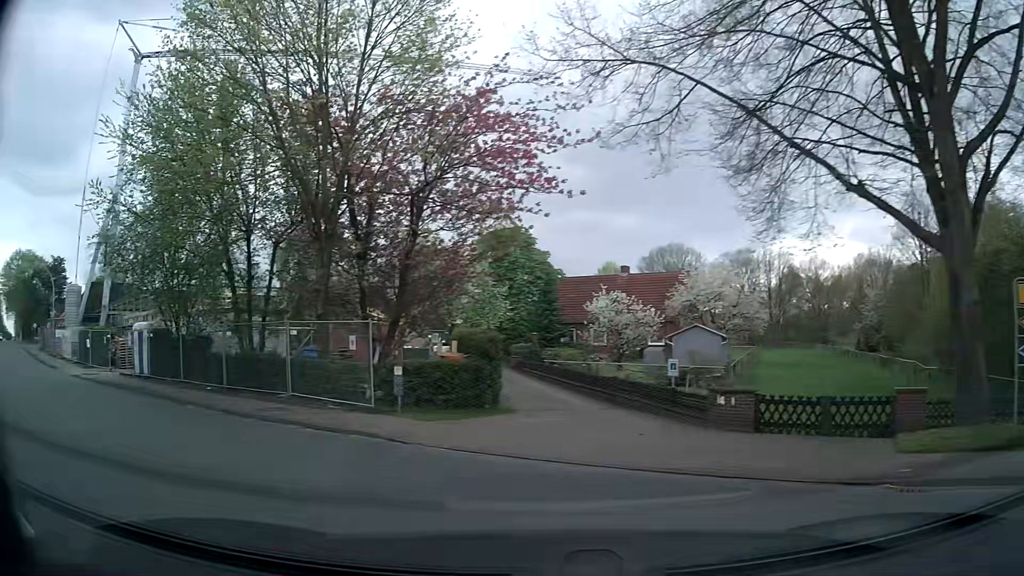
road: secondary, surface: asphalt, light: Day
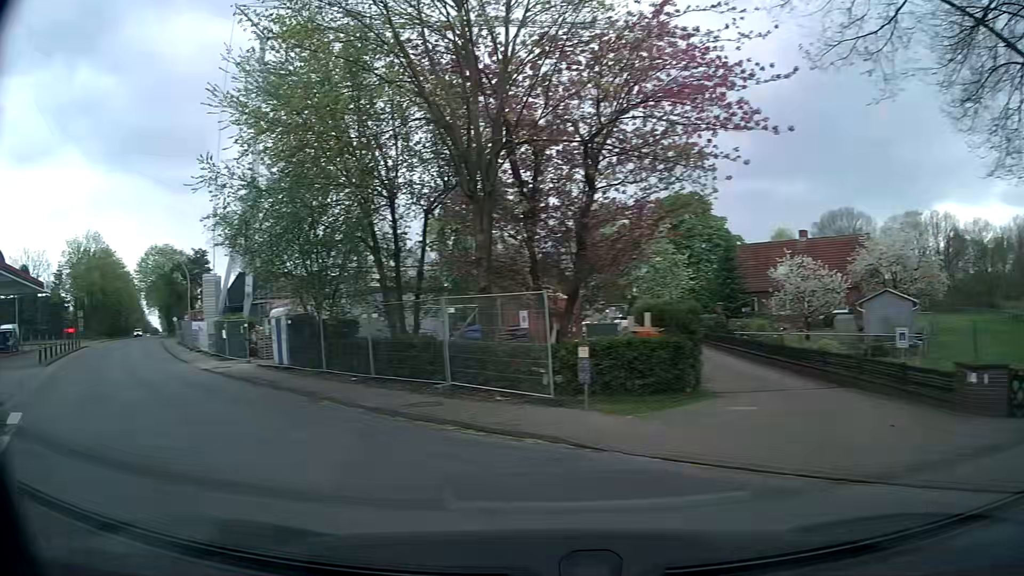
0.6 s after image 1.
(-0.4, +3.0) m; -14°
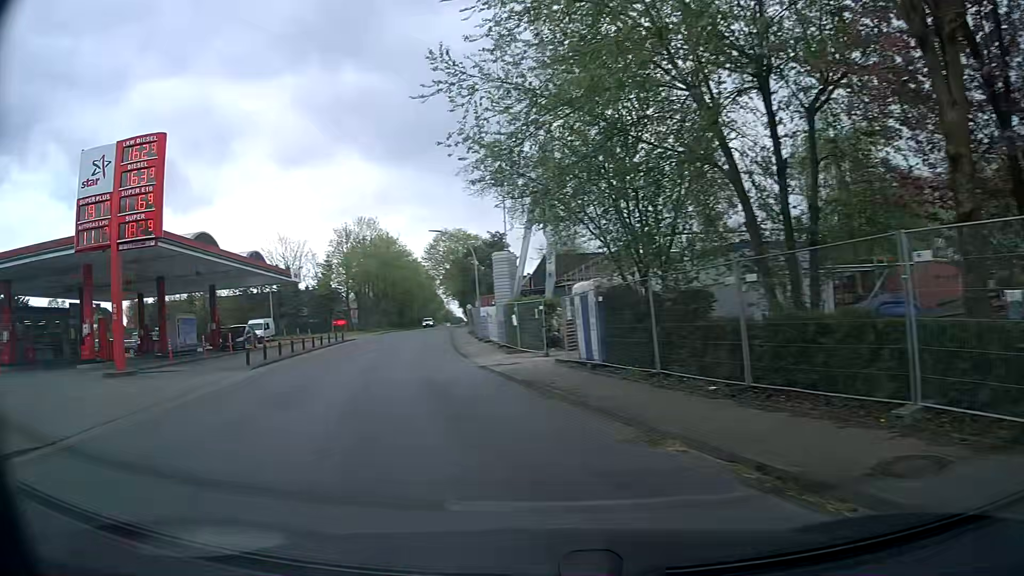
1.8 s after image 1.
(-2.3, +7.5) m; -29°
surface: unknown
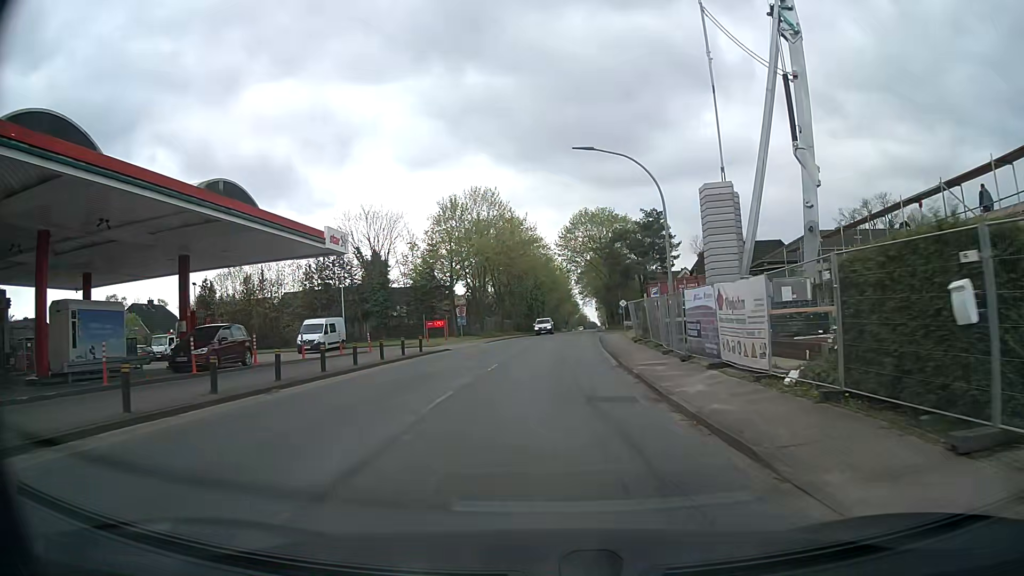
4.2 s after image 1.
(-4.5, +21.7) m; -13°
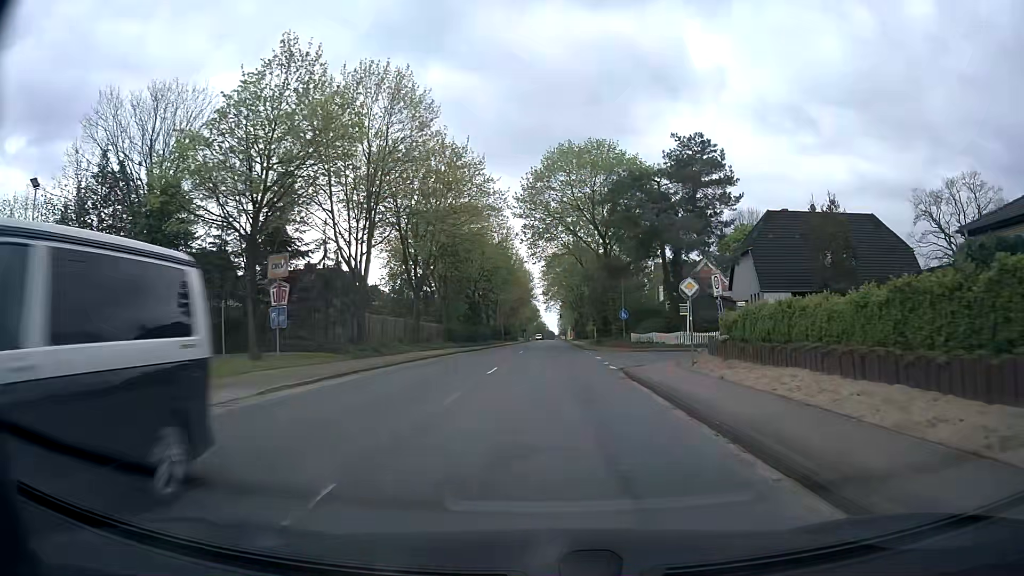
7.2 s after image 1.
(+0.5, +34.2) m; +3°
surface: asphalt
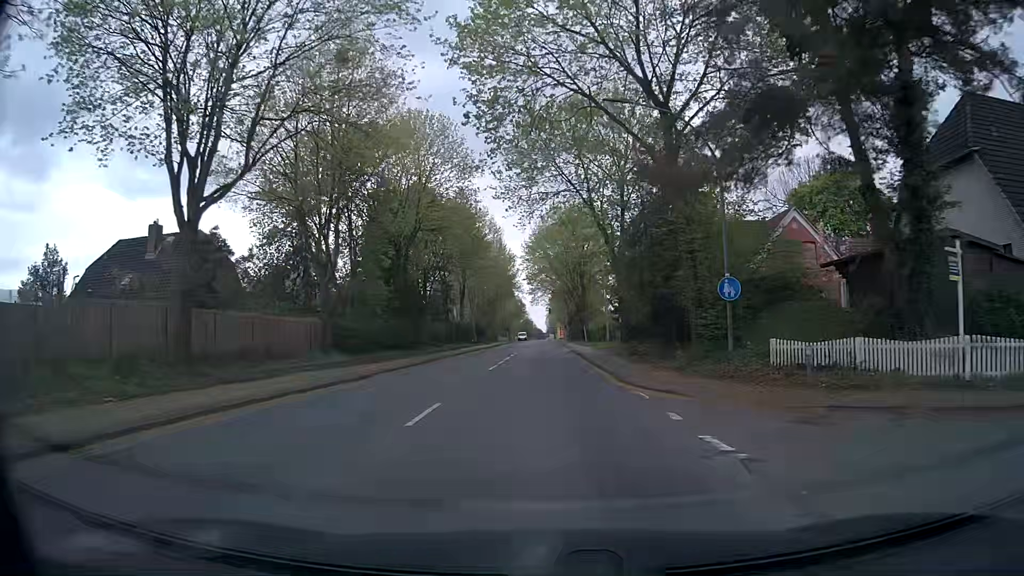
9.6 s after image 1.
(+0.5, +29.1) m; 0°
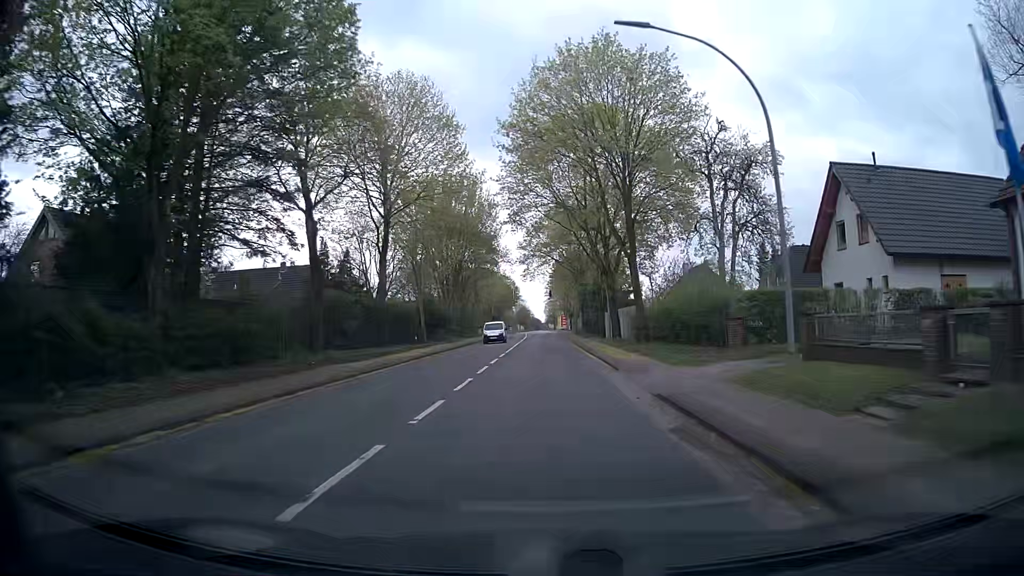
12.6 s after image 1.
(+0.7, +37.7) m; +1°
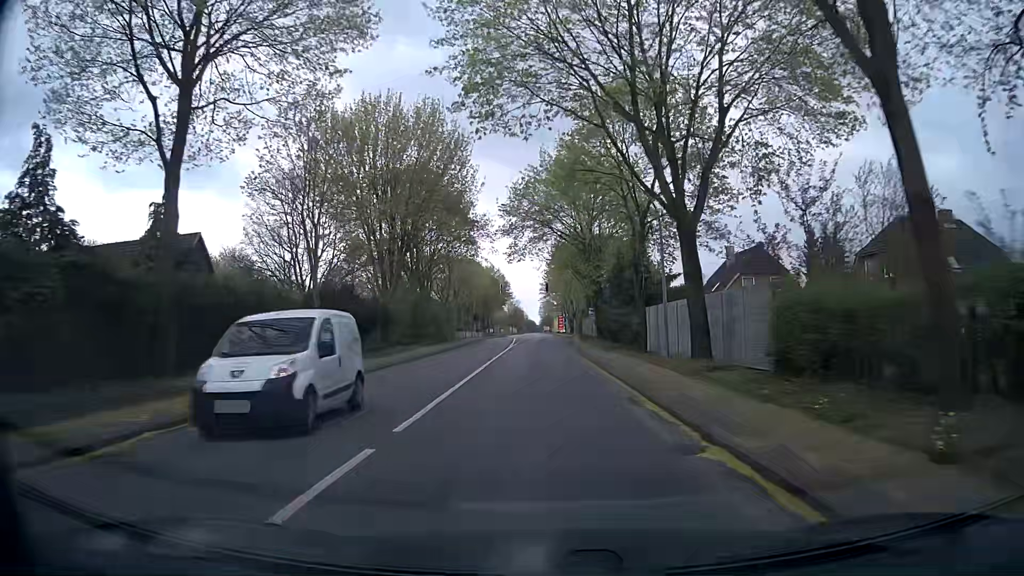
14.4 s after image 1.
(+0.1, +23.6) m; 0°
(0, +10) (0, +20) (0, +30) (0, +40) (0, +50) (0, +60) (+1, +70) (+1, +80) (+1, +90) (+1, +100) m
